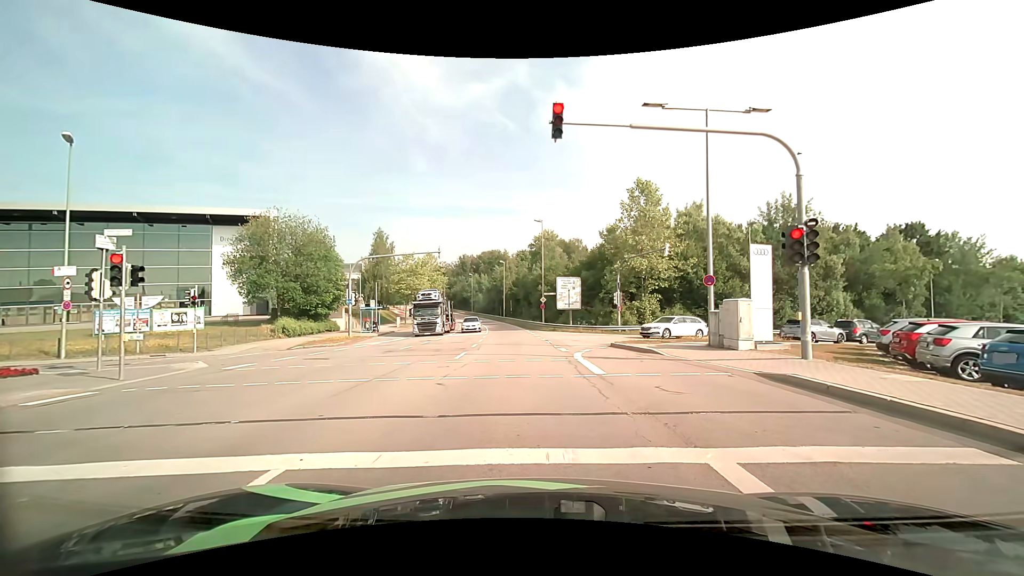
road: secondary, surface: asphalt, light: Day
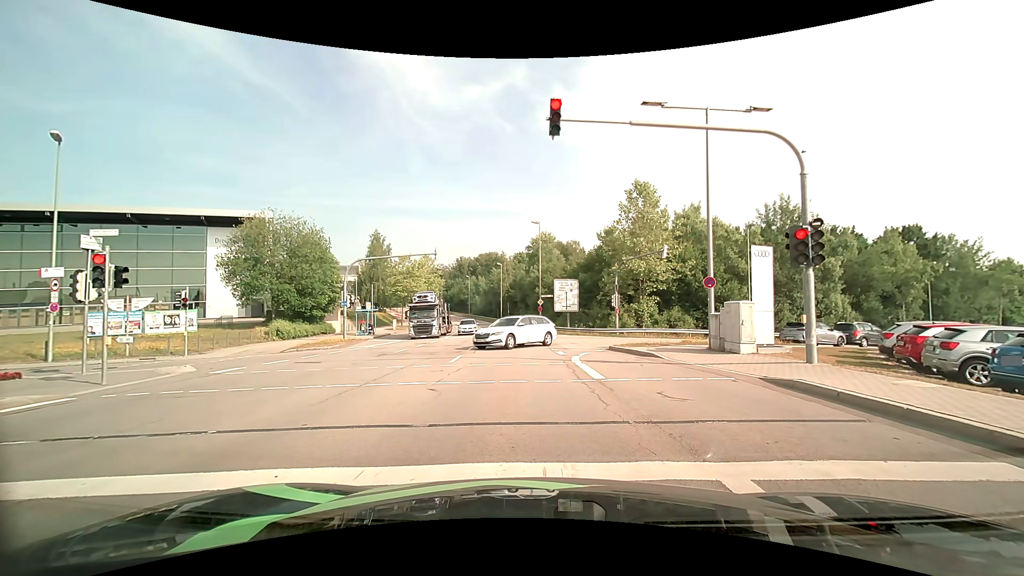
(0.0, +0.4) m; 0°
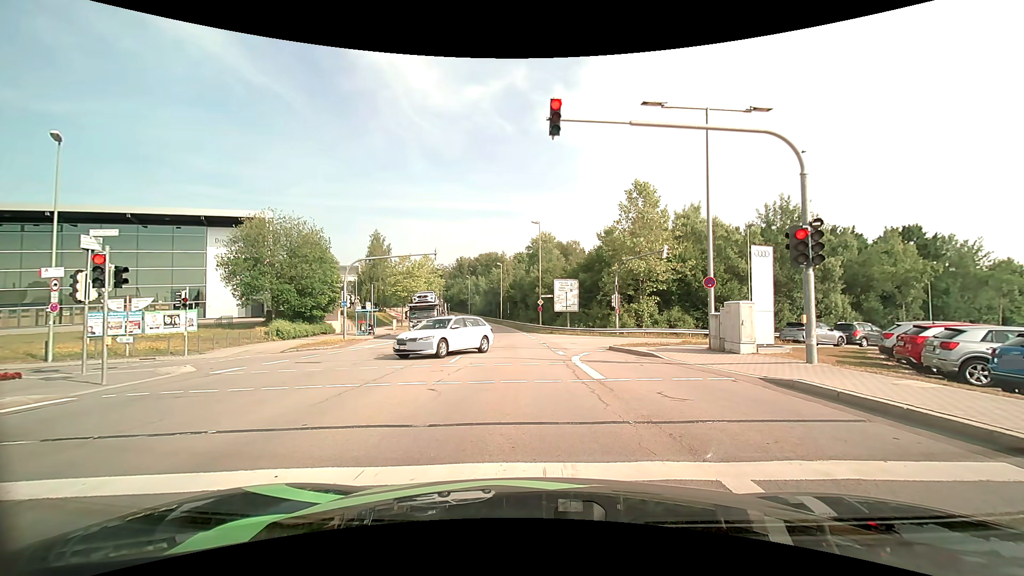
(0.0, 0.0) m; 0°
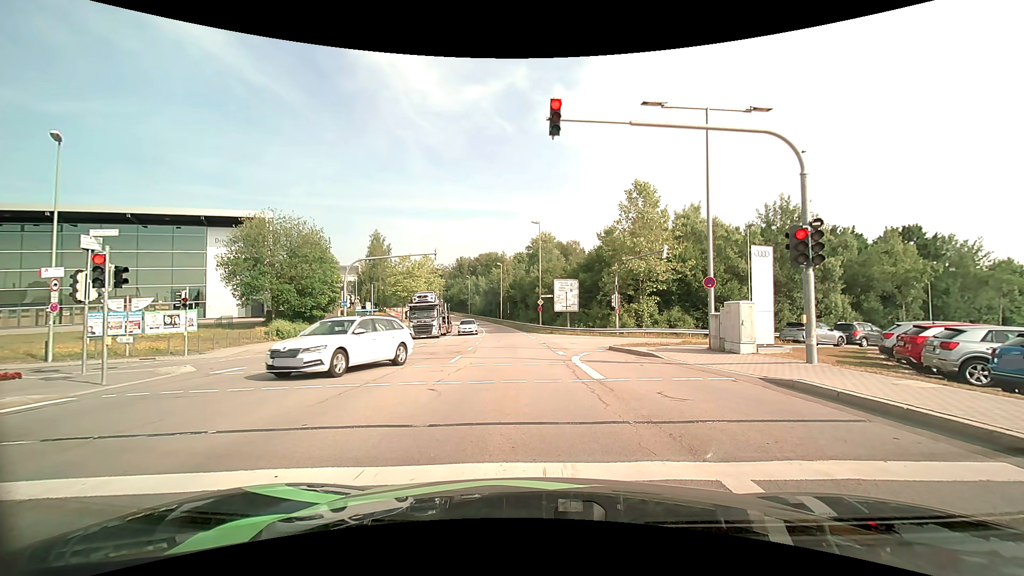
(0.0, 0.0) m; 0°
(0, +10) (0, +20) (0, +30) (-1, +40) (-1, +50) (-2, +60) (-3, +70) (-5, +80) (-7, +90) (-9, +99) m
